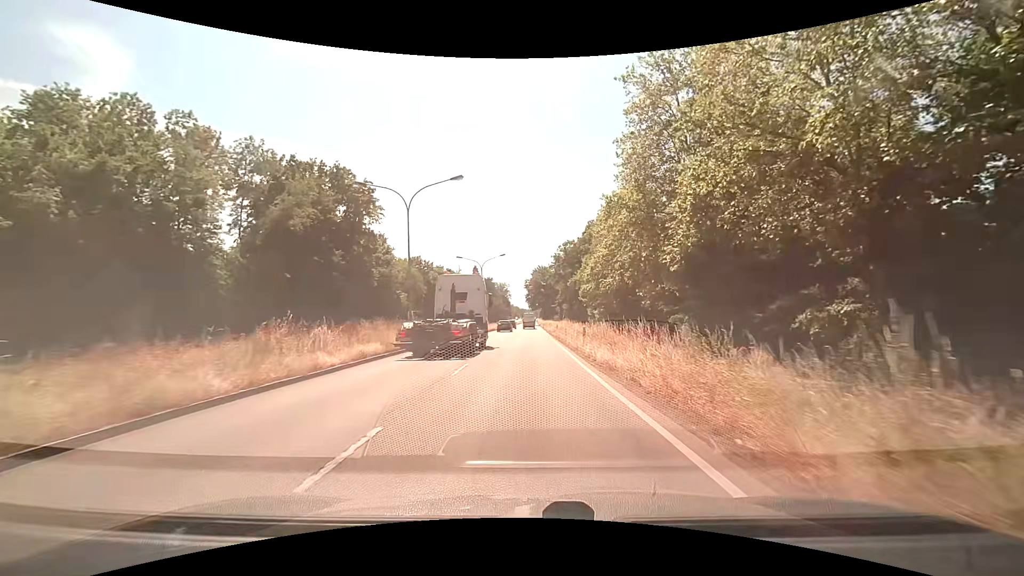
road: primary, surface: asphalt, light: Day
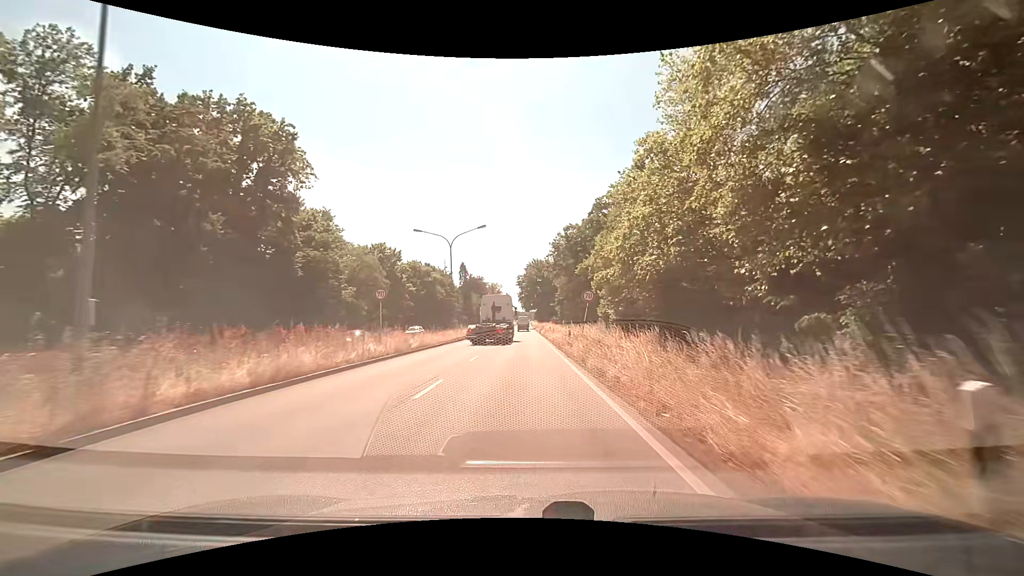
(+0.1, +21.4) m; 0°
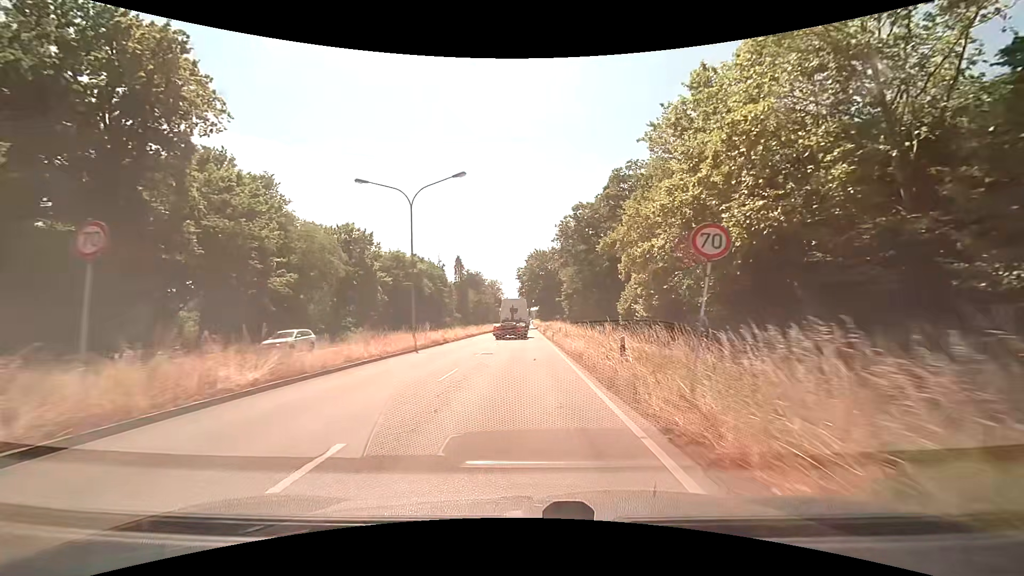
(0.0, +15.6) m; 0°
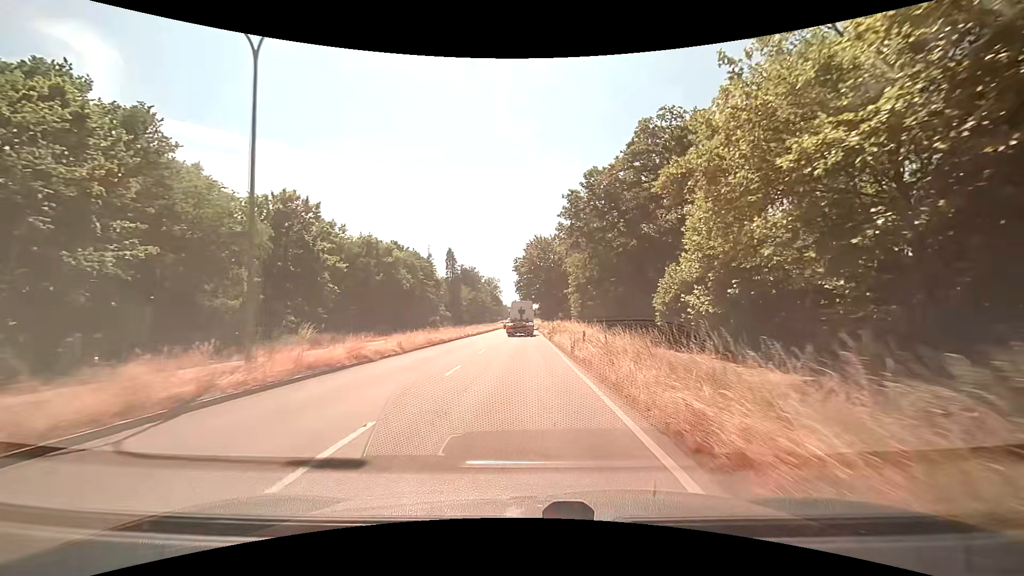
(+0.1, +16.9) m; 0°
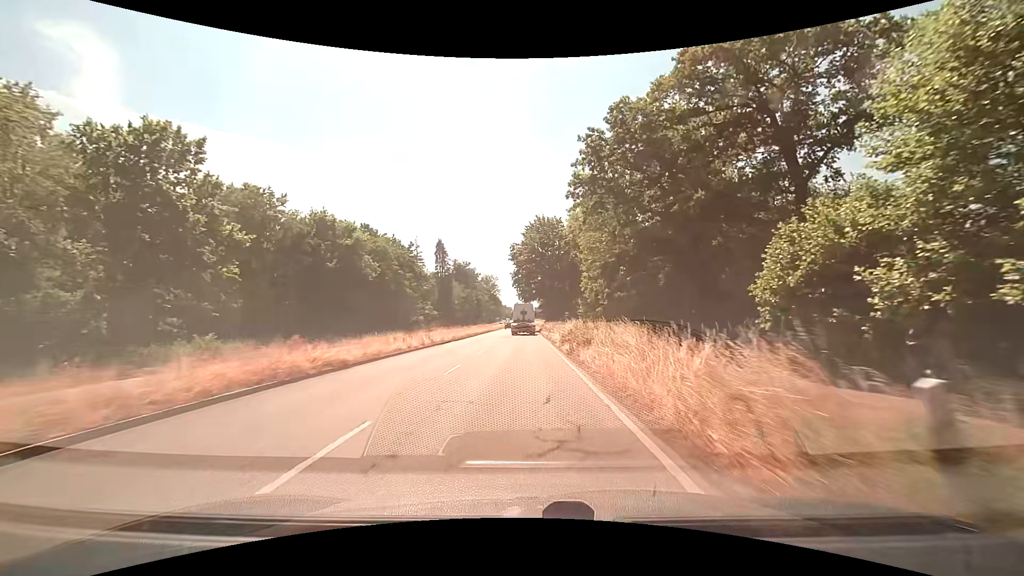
(-0.1, +18.2) m; 0°
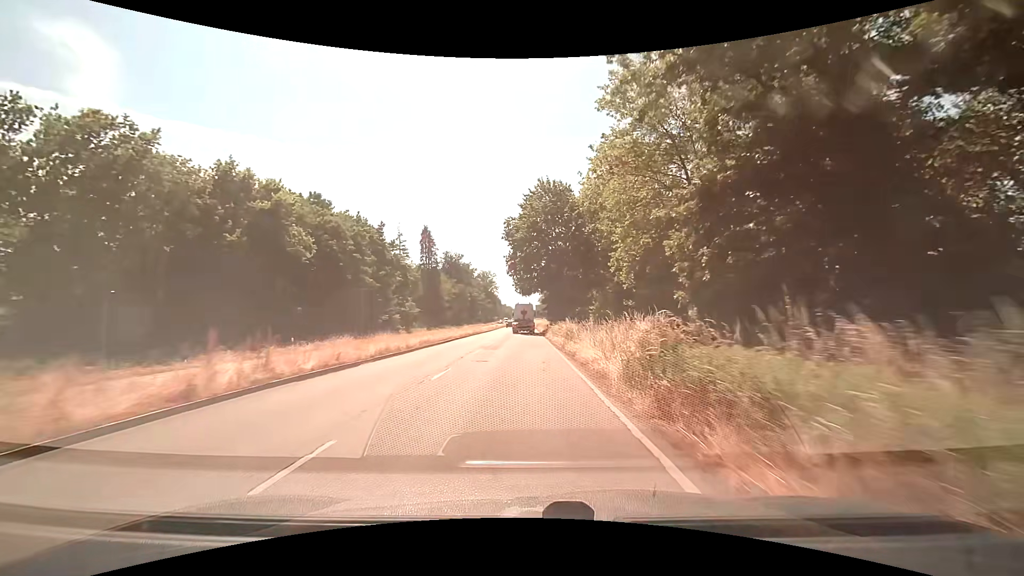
(+0.1, +19.3) m; 0°
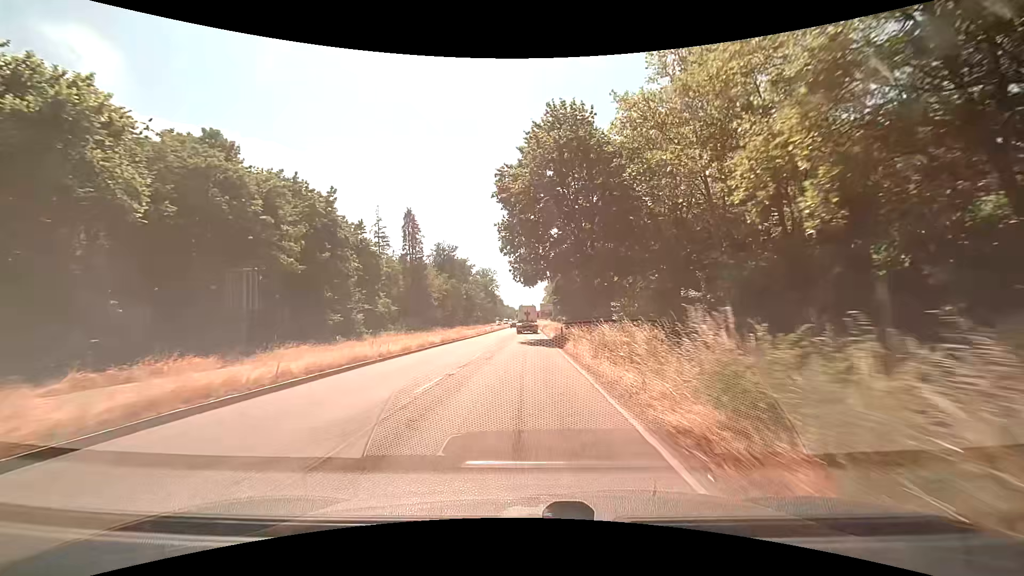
(-0.1, +20.4) m; 0°
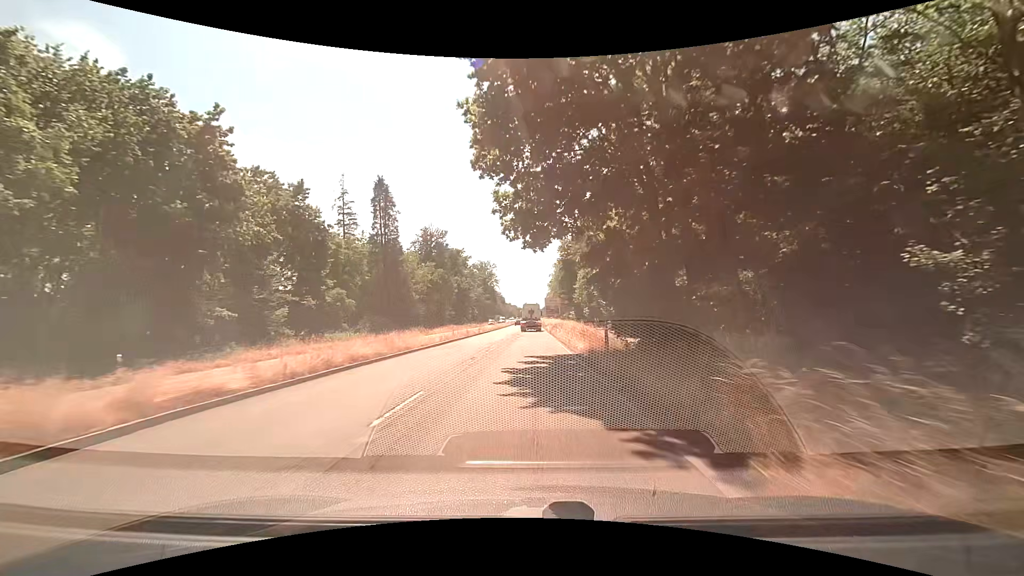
(-0.1, +21.3) m; 0°
(0, +10) (0, +20) (0, +30) (0, +40) (0, +50) (0, +60) (0, +70) (0, +80) (0, +90) (0, +100) m
